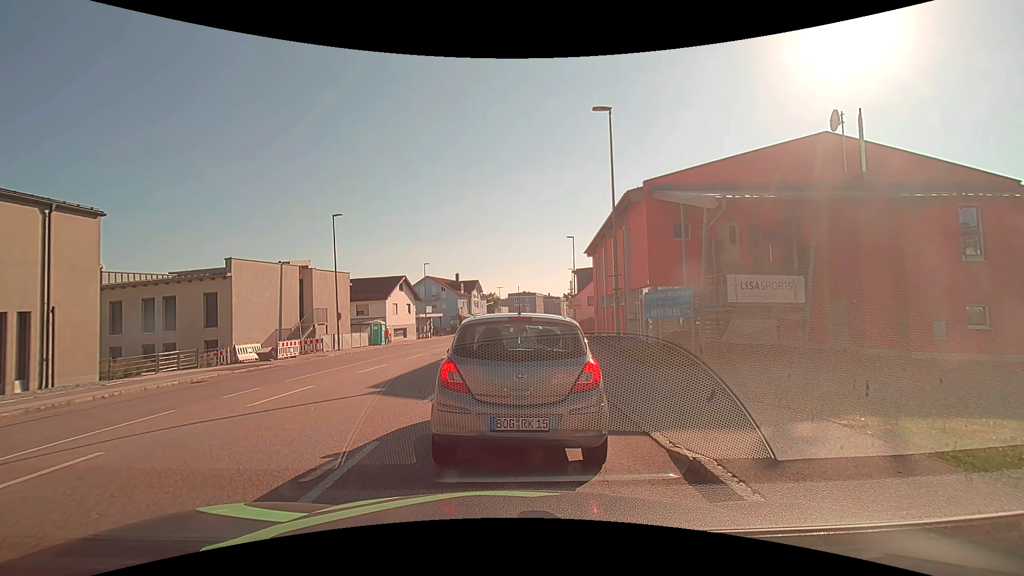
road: tertiary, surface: asphalt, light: Day
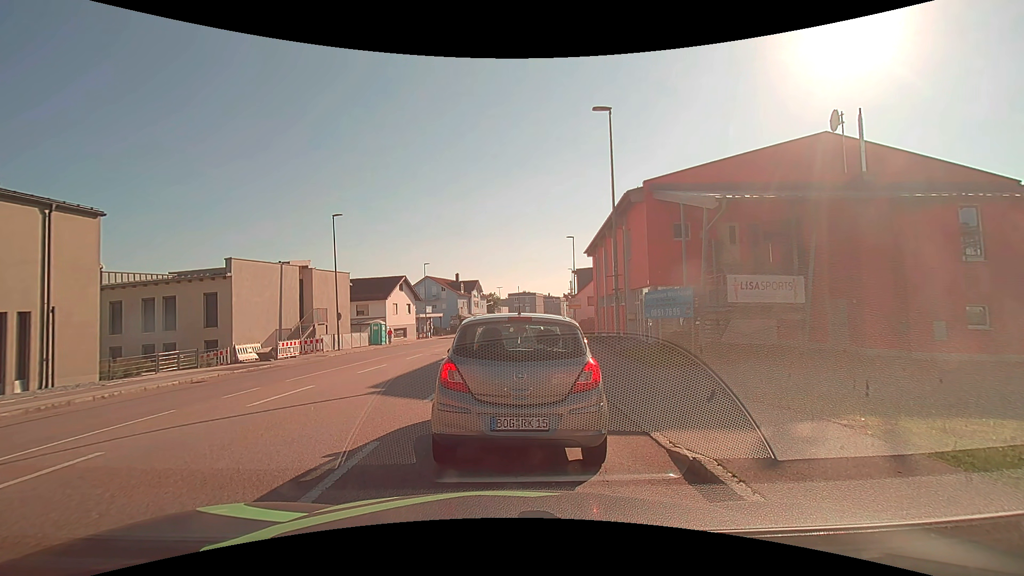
(0.0, 0.0) m; 0°
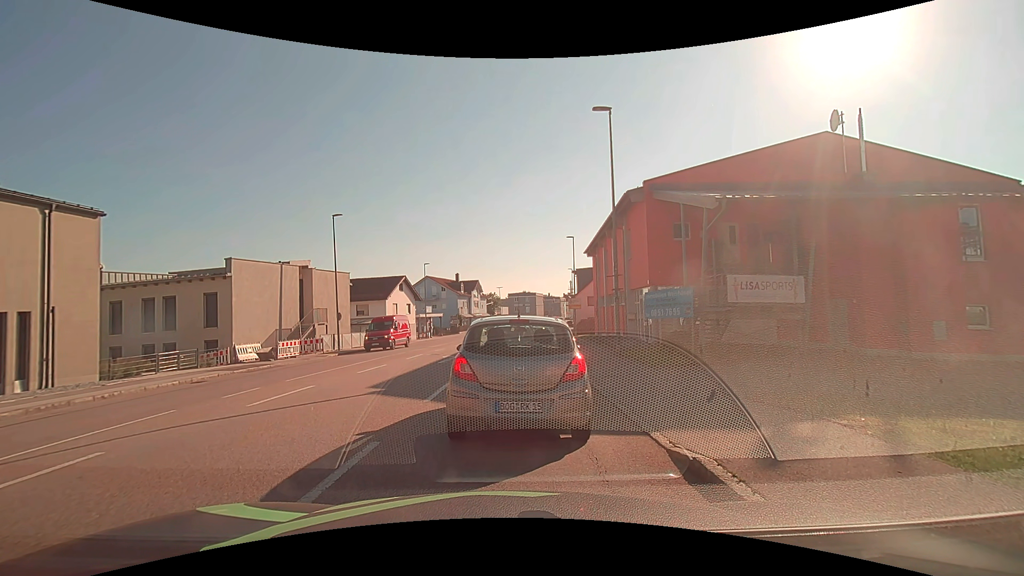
(0.0, 0.0) m; 0°
(0, +10) (0, +20) (0, +30) (0, +40) (+1, +50) (+2, +60) (+3, +70) (+4, +80) (+6, +90) (+7, +100) m
